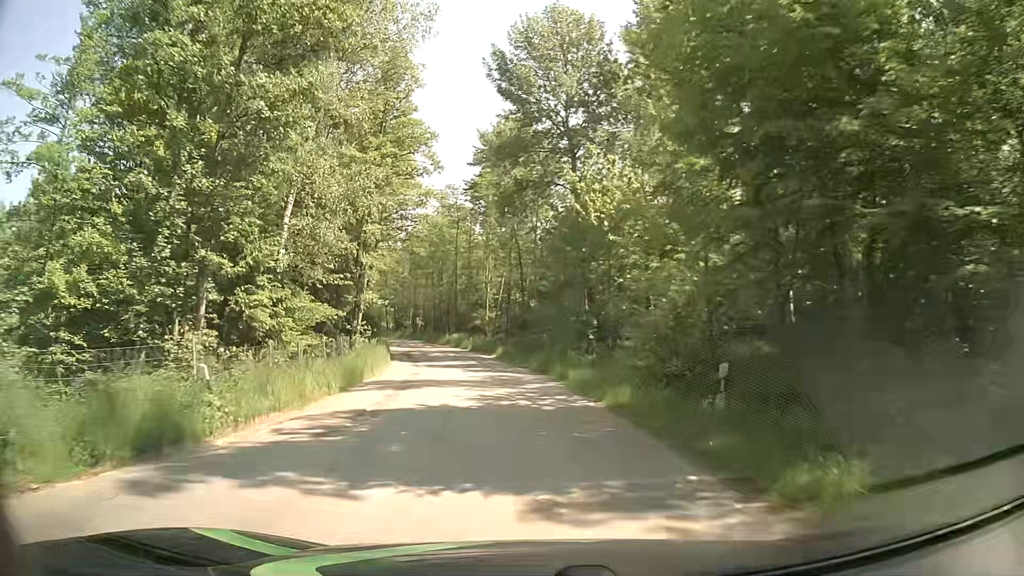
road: unclassified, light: Day
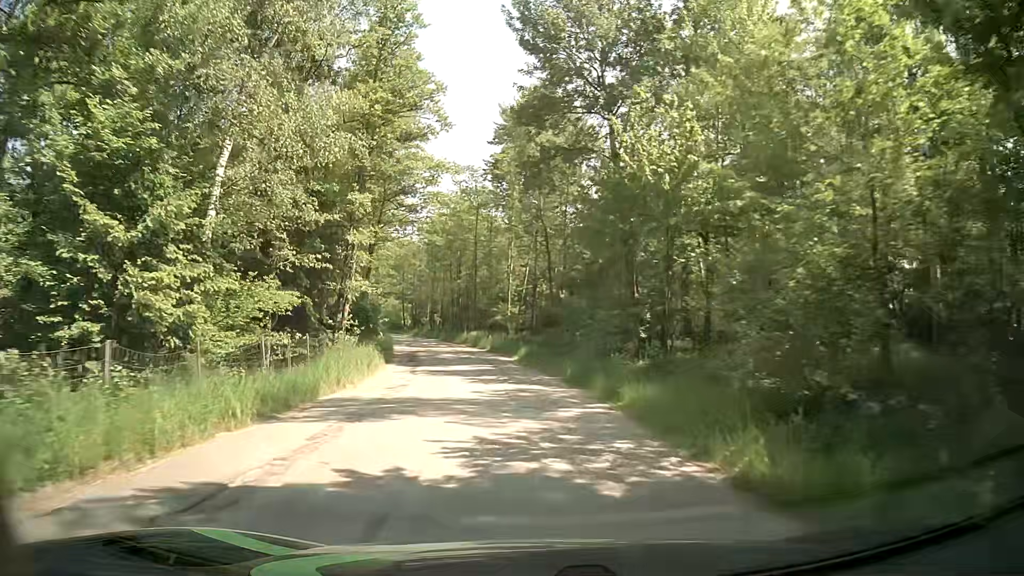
(-0.2, +6.9) m; -2°
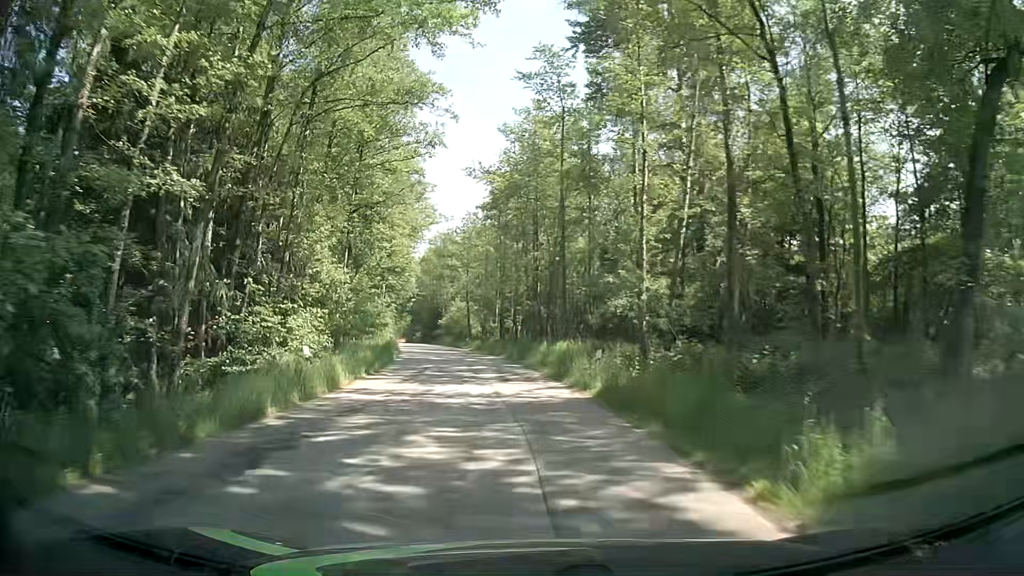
(-1.8, +27.7) m; -8°
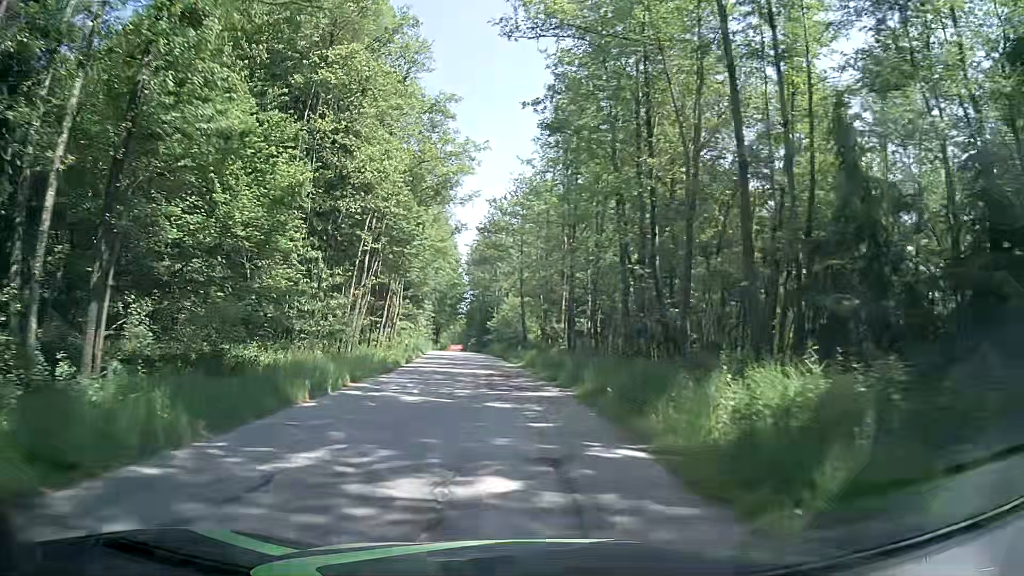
(-1.0, +20.3) m; -5°
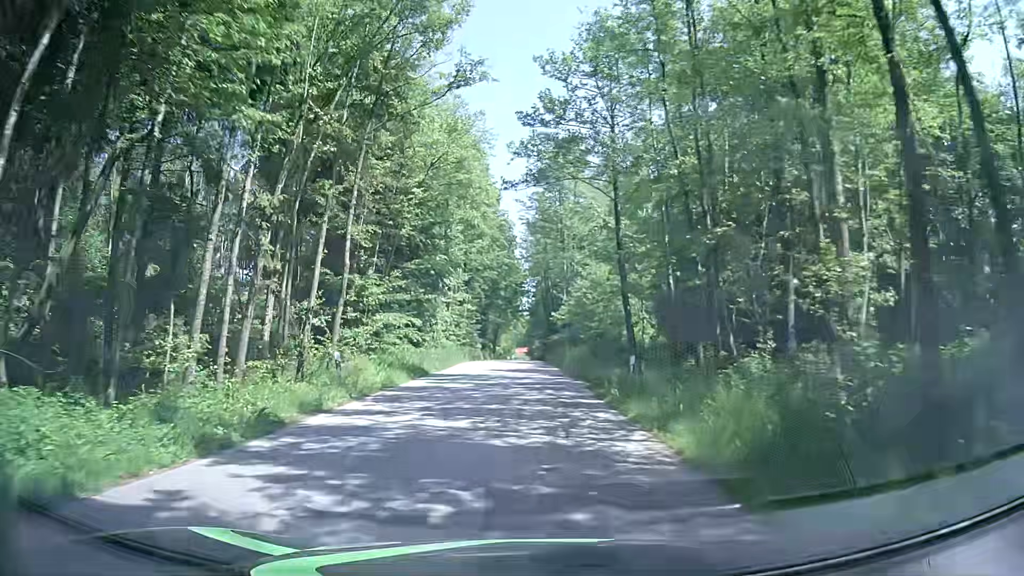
(-1.9, +26.6) m; -6°
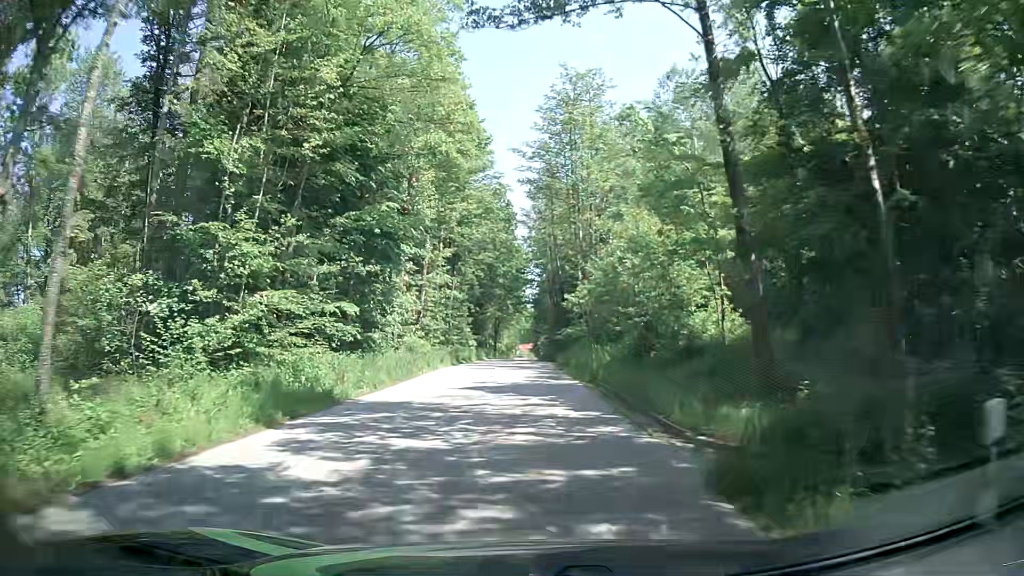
(-0.4, +13.3) m; -1°
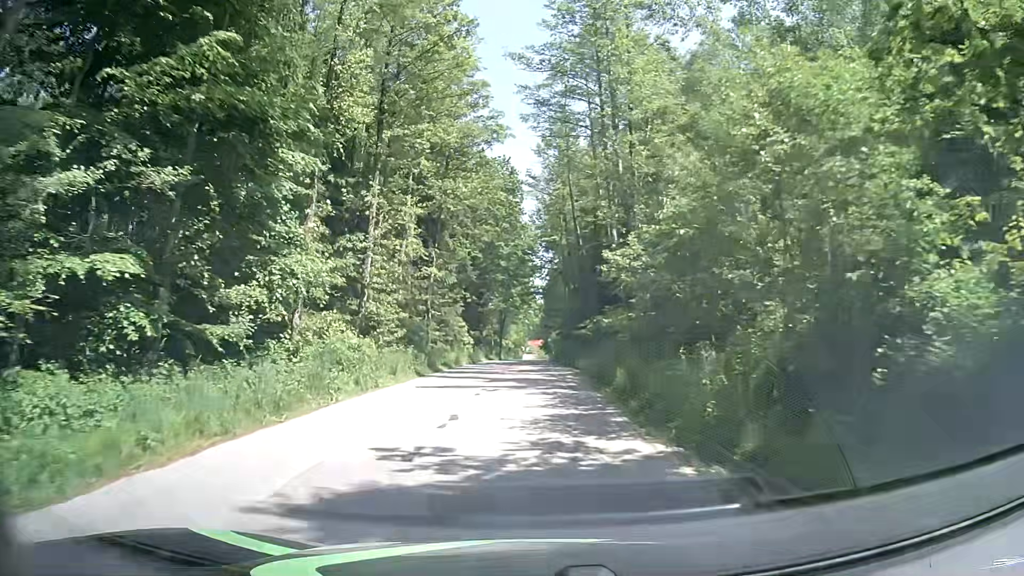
(-0.2, +13.4) m; -1°
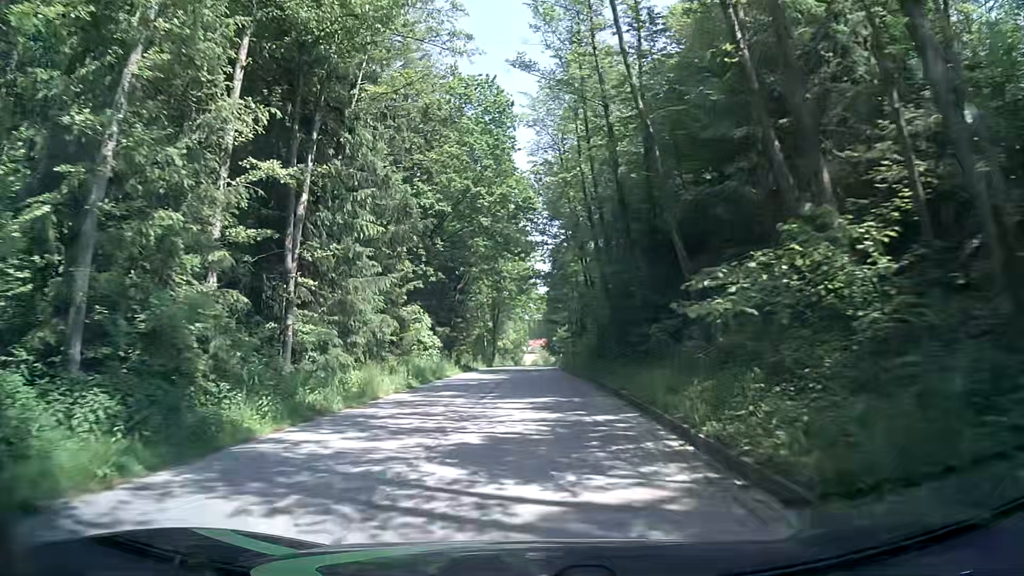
(-0.3, +20.5) m; -2°
(0, +10) (0, +20) (0, +30) (0, +40) (0, +50) (+1, +60) (+1, +70) (+1, +80) (+1, +90) (+1, +100) m
